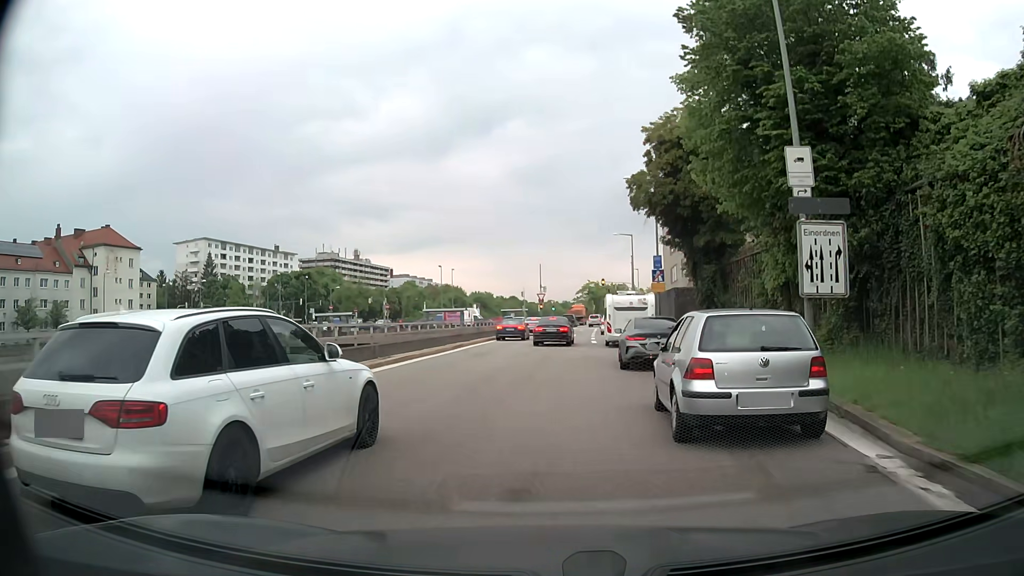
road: motorway_link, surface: asphalt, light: Day
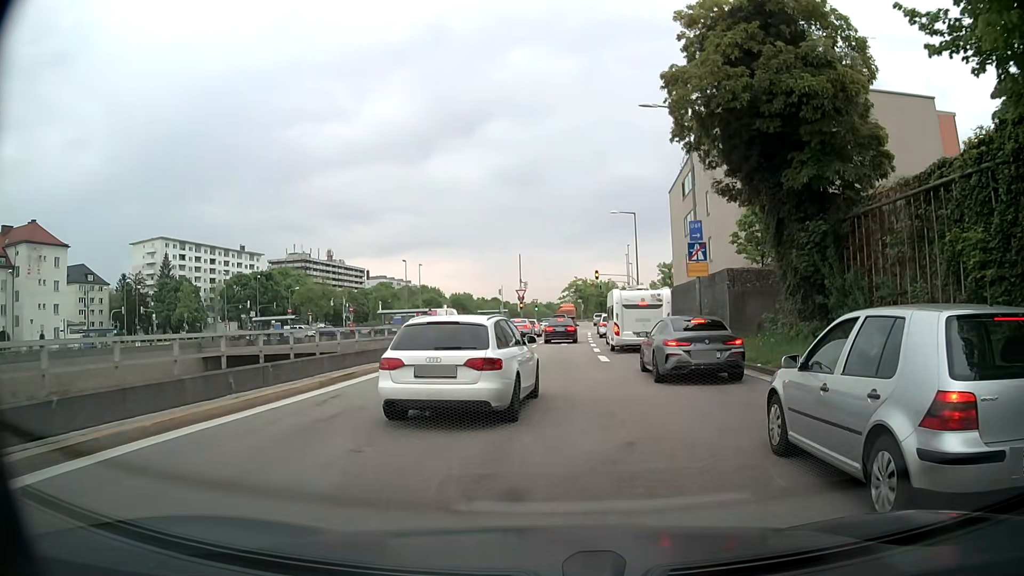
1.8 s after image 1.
(+0.1, +16.2) m; +1°
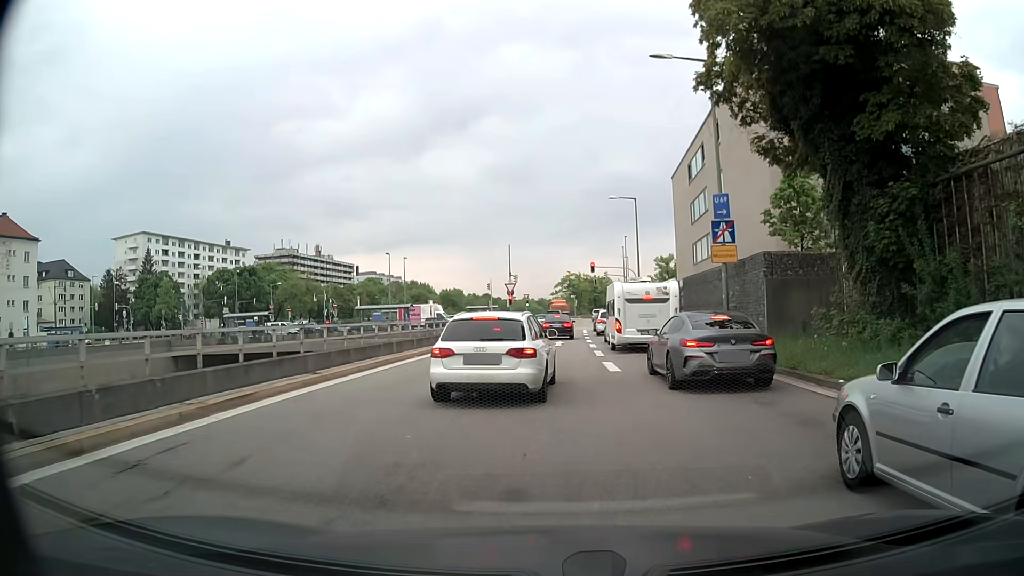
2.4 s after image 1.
(+0.1, +5.6) m; +1°
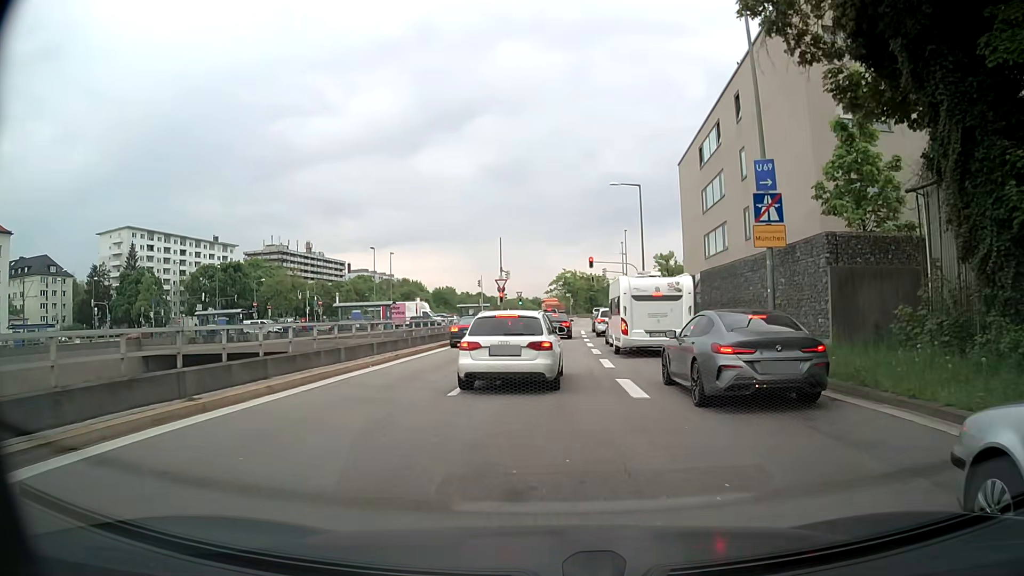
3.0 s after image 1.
(0.0, +5.4) m; 0°
